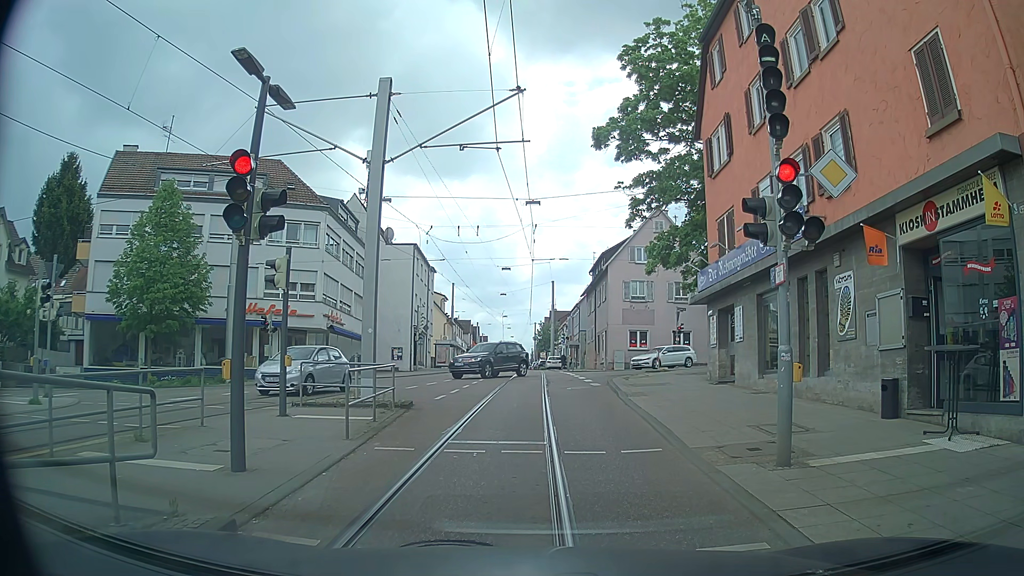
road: tertiary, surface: asphalt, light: Day
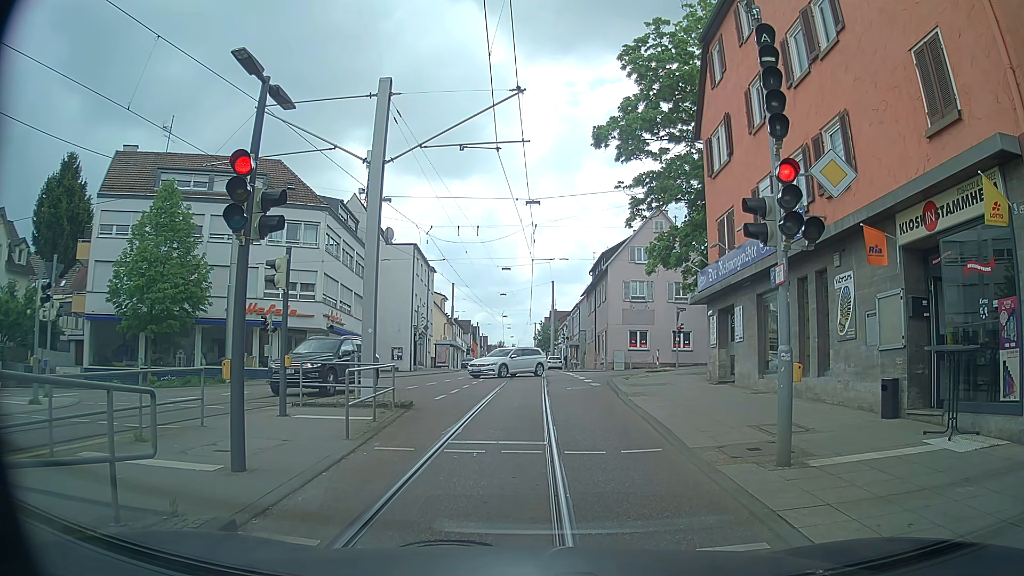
(0.0, 0.0) m; 0°
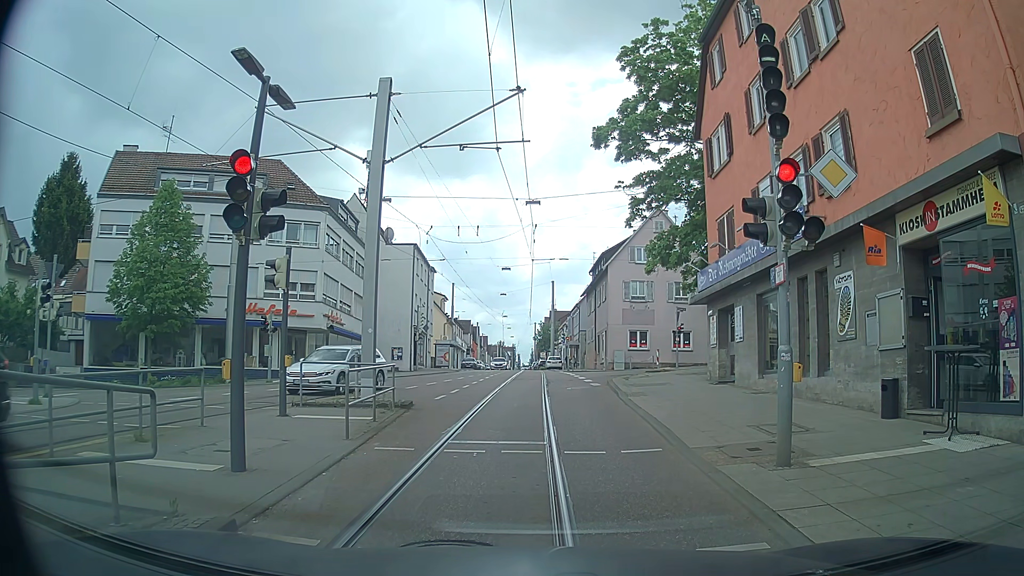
(0.0, 0.0) m; 0°
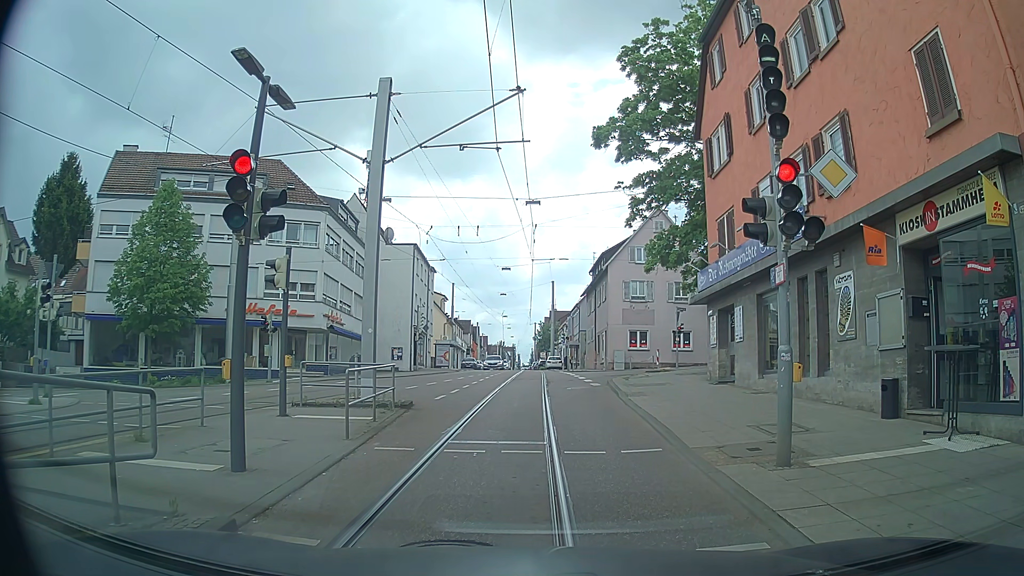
(0.0, 0.0) m; 0°
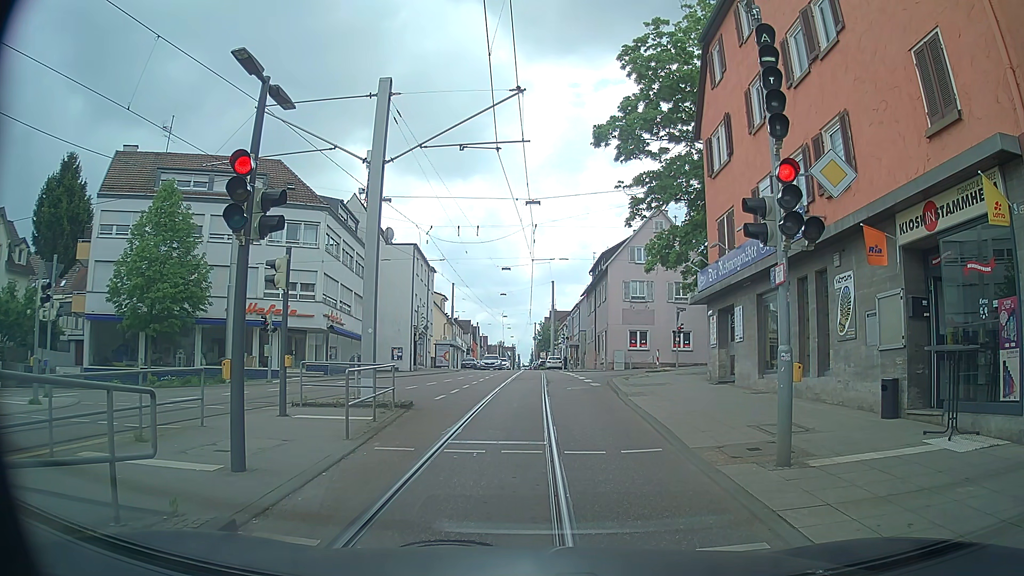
(0.0, 0.0) m; 0°
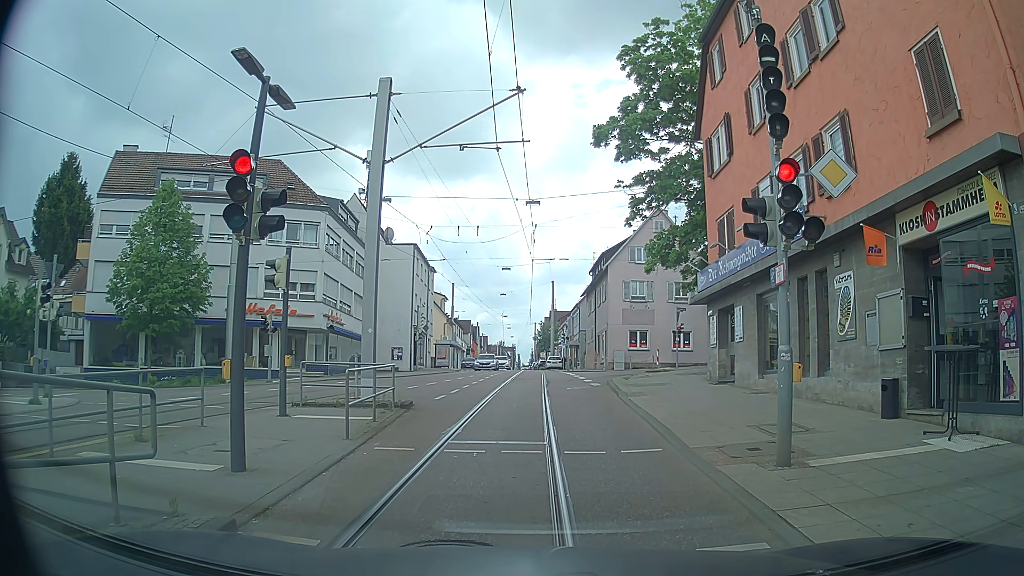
(0.0, 0.0) m; 0°
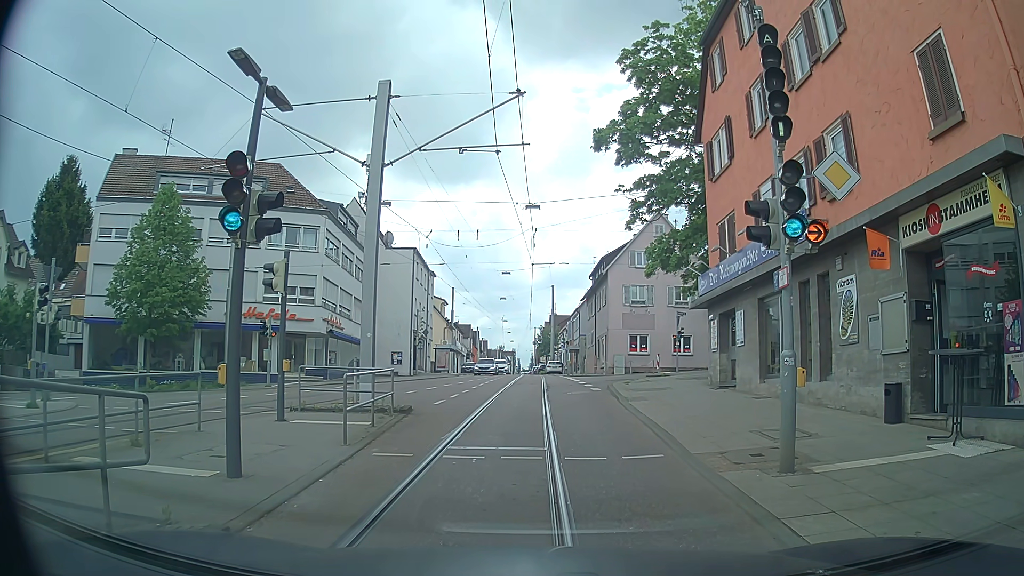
(0.0, +0.1) m; 0°
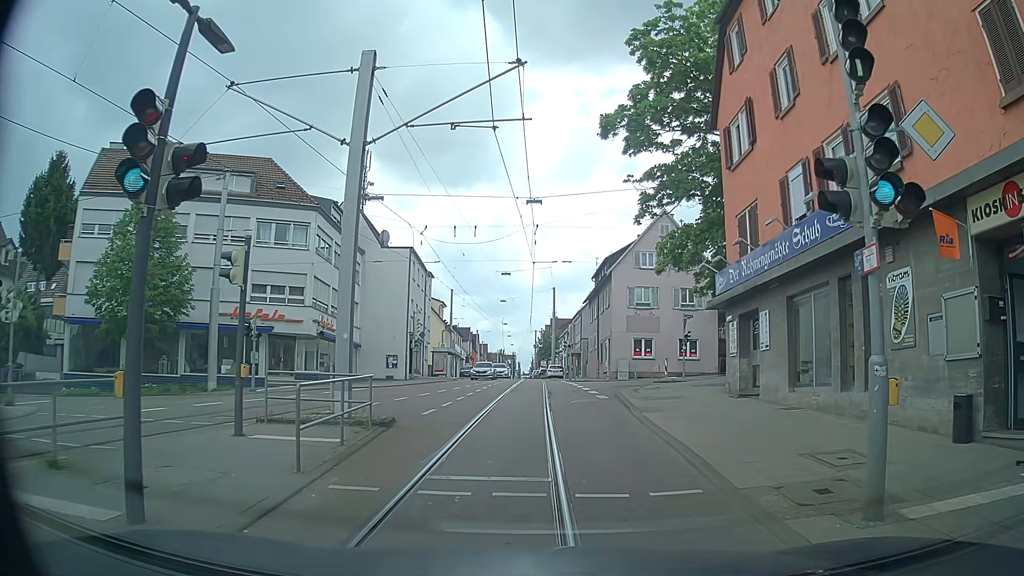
(0.0, +2.2) m; +1°
